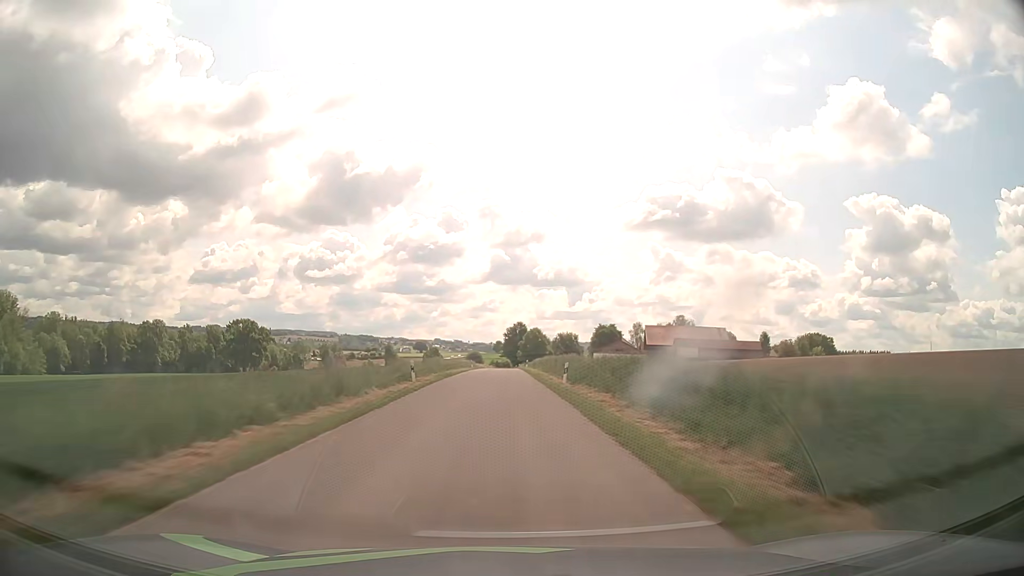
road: unclassified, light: Day
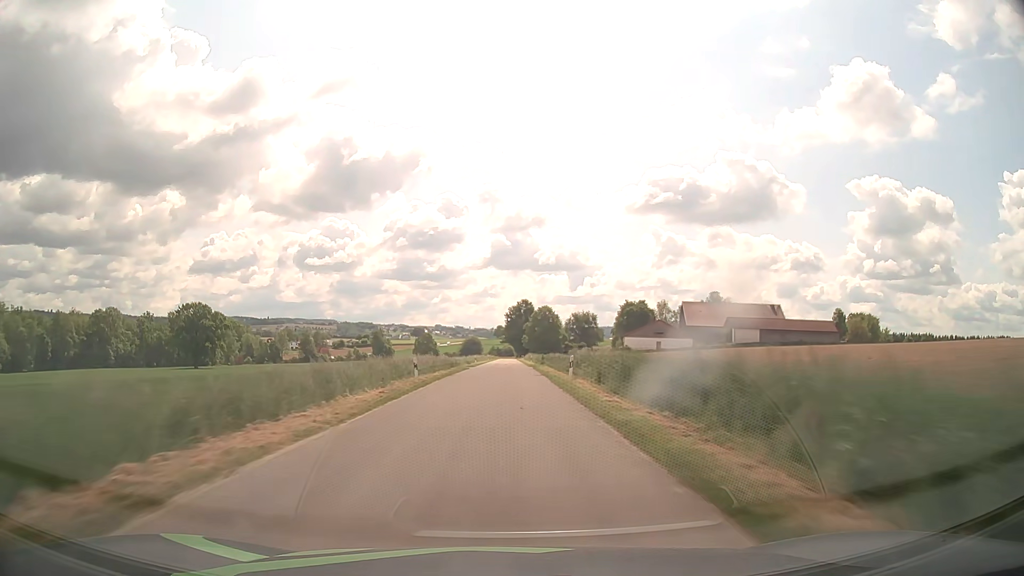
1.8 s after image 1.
(-0.1, +48.5) m; 0°
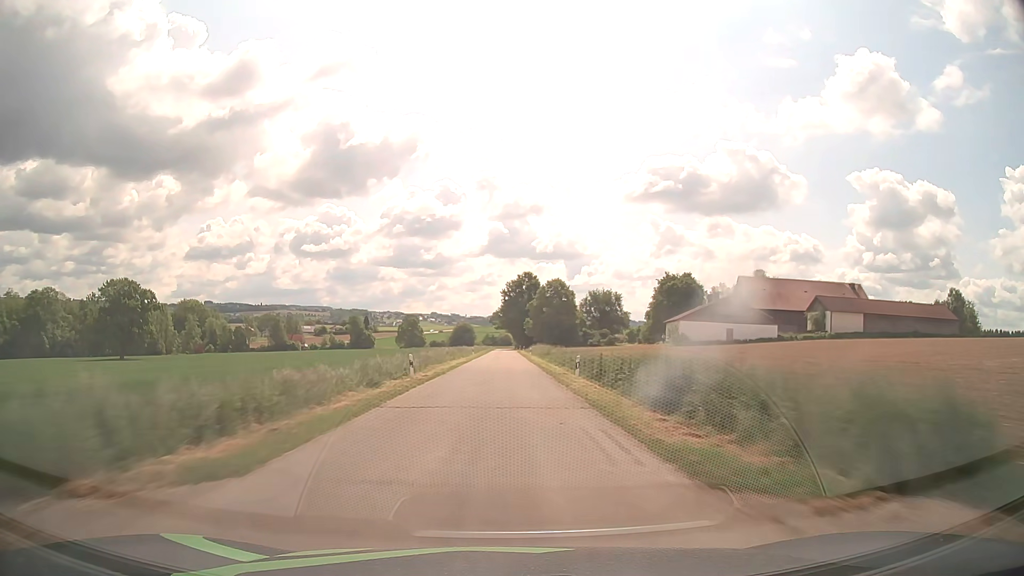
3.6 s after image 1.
(+0.1, +49.0) m; 0°
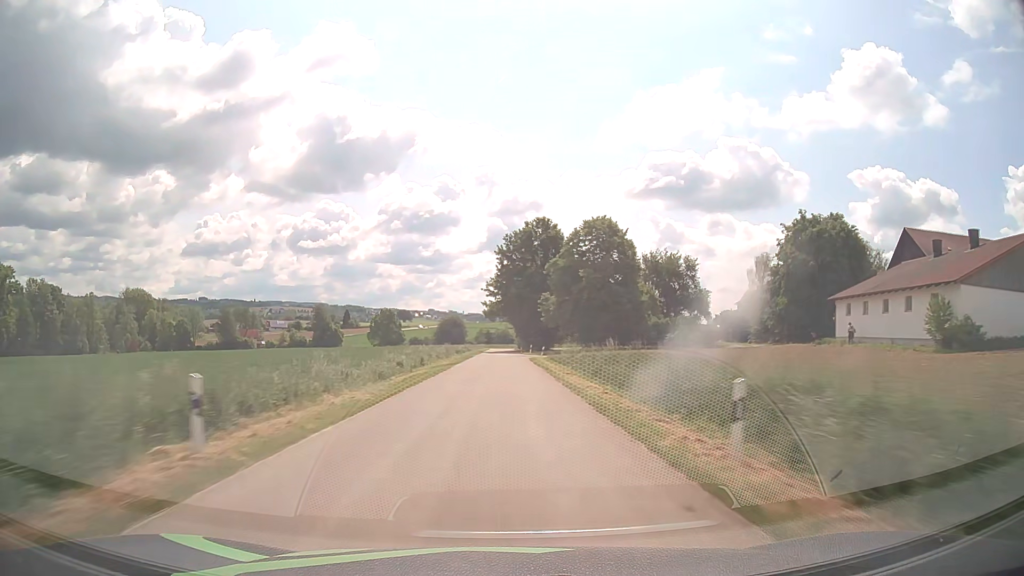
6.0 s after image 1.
(0.0, +64.5) m; 0°
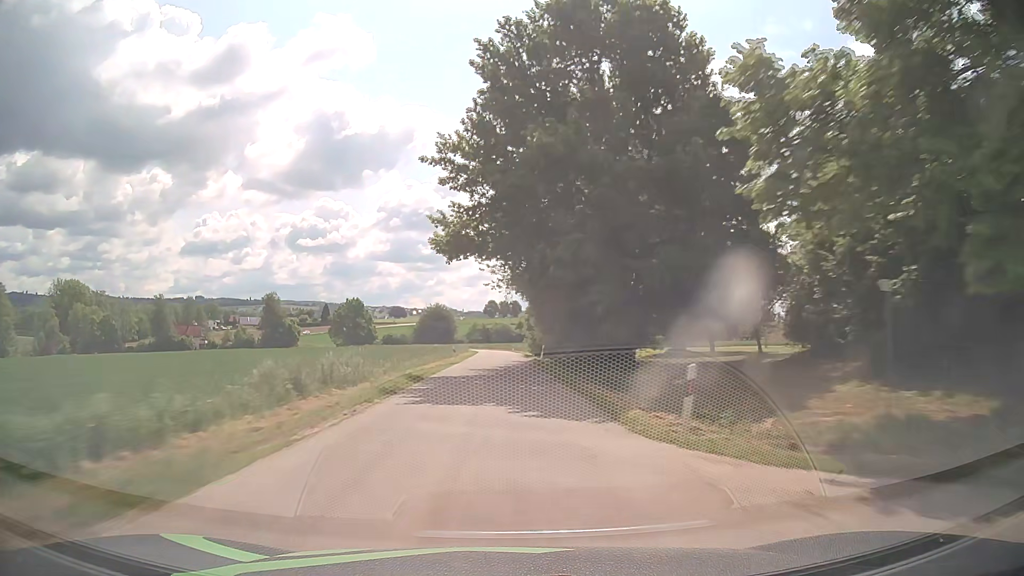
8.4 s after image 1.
(-0.1, +60.6) m; 0°
(0, +10) (0, +20) (0, +30) (0, +40) (0, +50) (0, +60) (0, +70) (-1, +80) (-1, +90) (-2, +100) m
